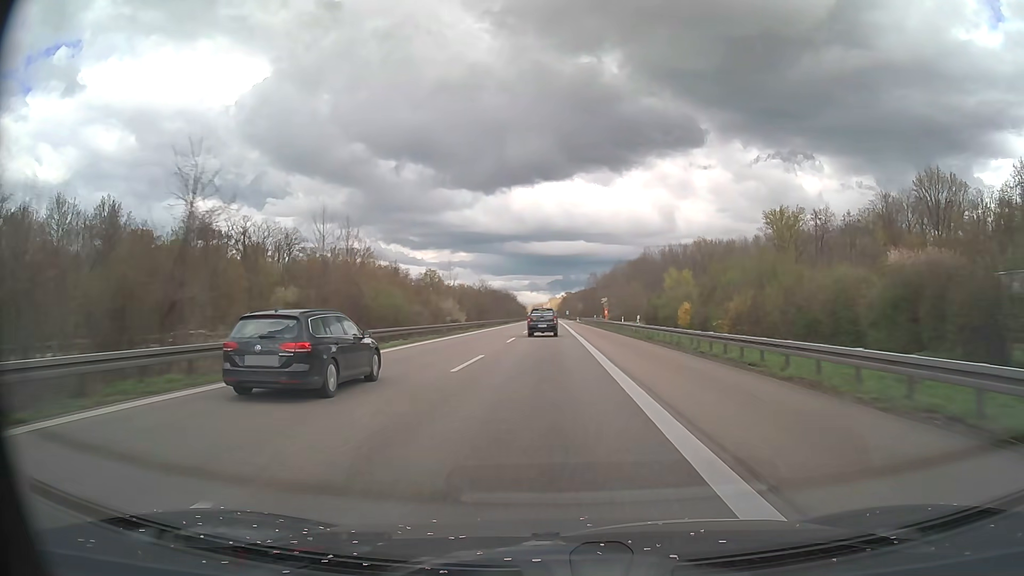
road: motorway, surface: asphalt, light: Day
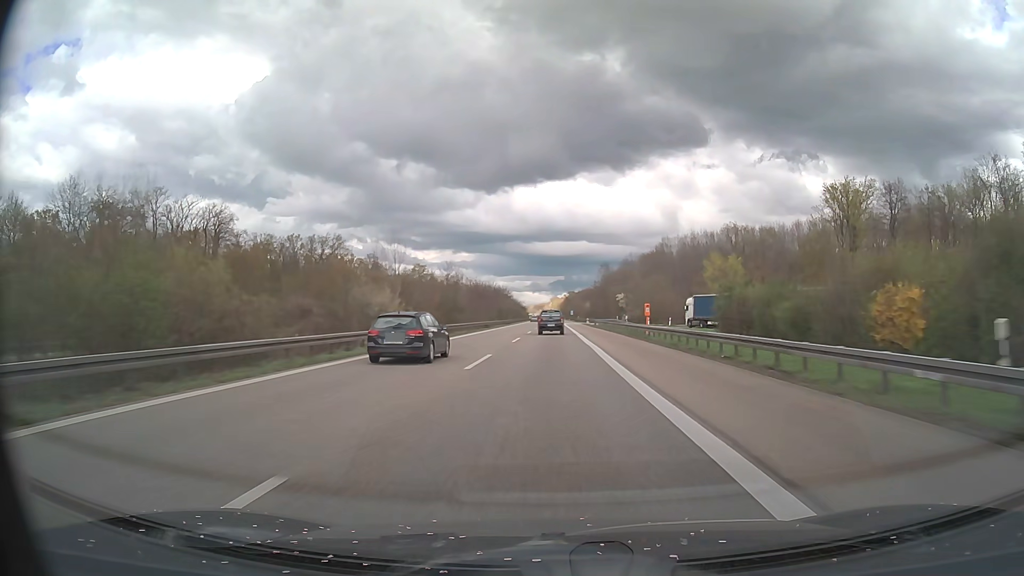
(-0.1, +34.9) m; 0°
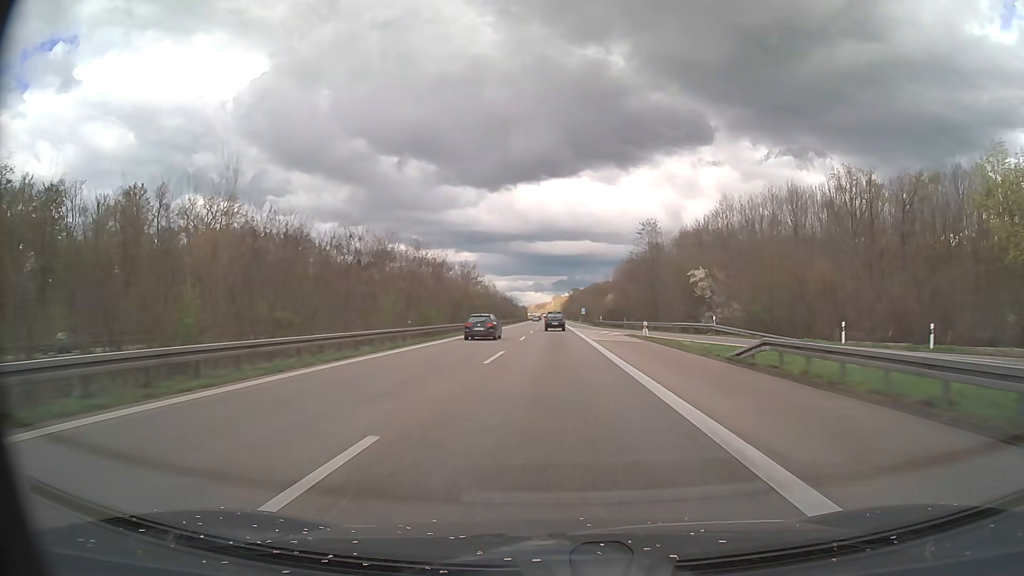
(0.0, +69.8) m; 0°
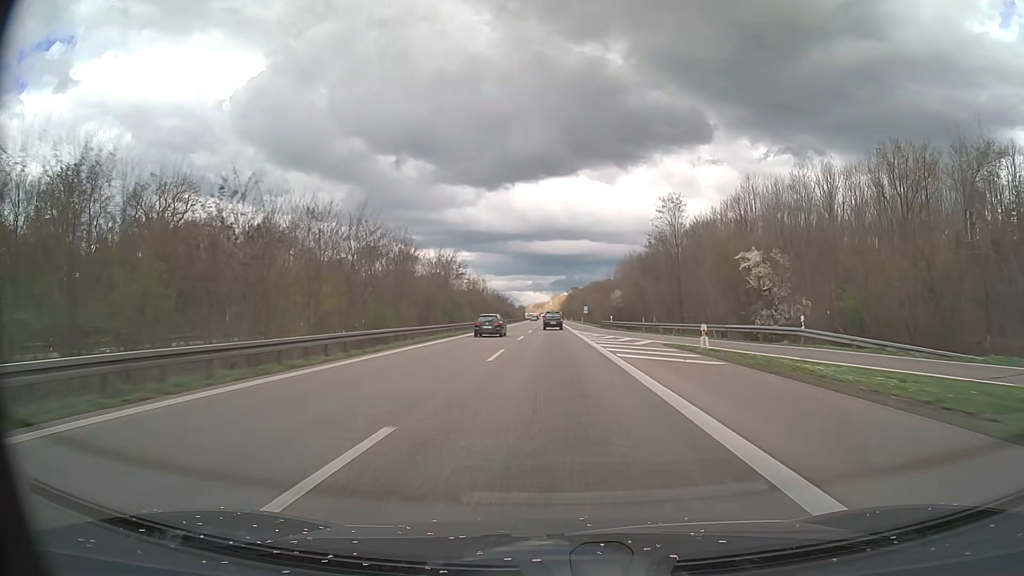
(0.0, +17.5) m; 0°
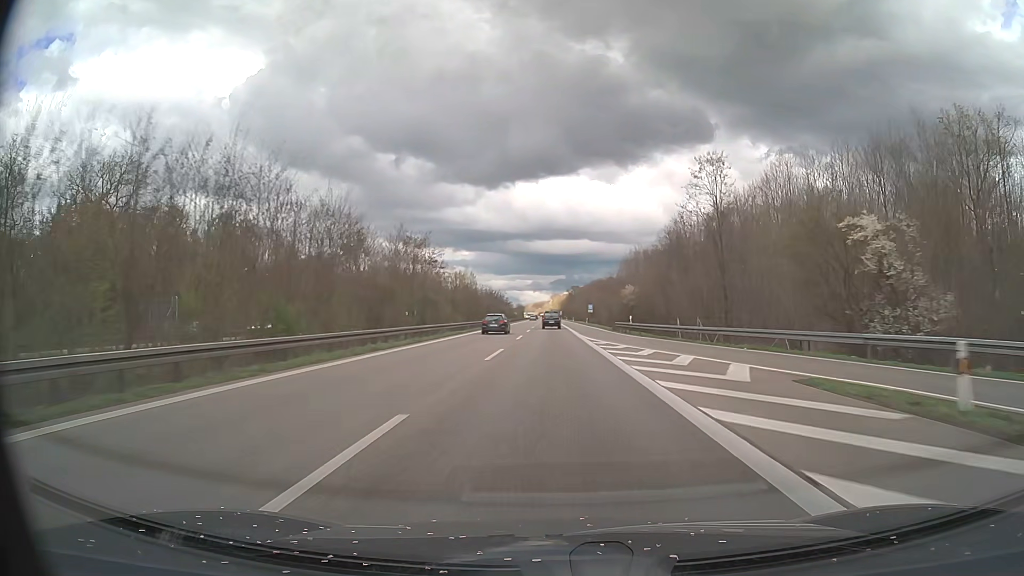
(0.0, +17.5) m; 0°
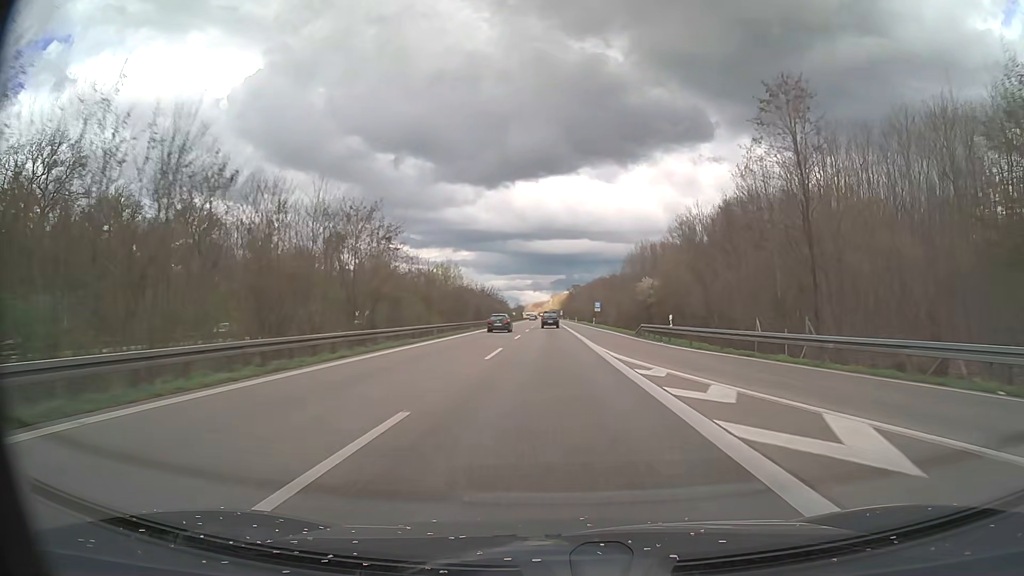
(0.0, +17.5) m; 0°
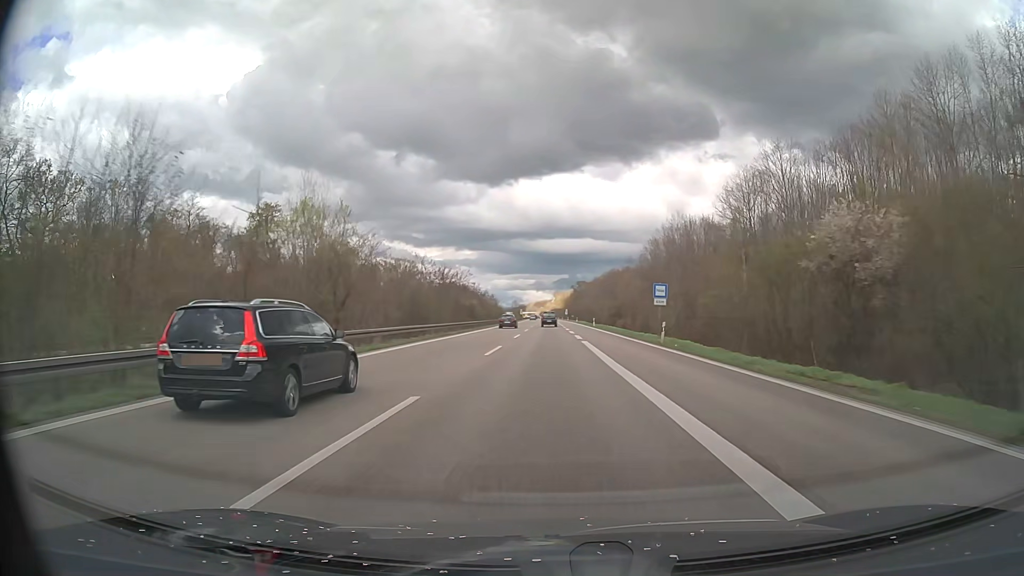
(-0.2, +52.4) m; 0°
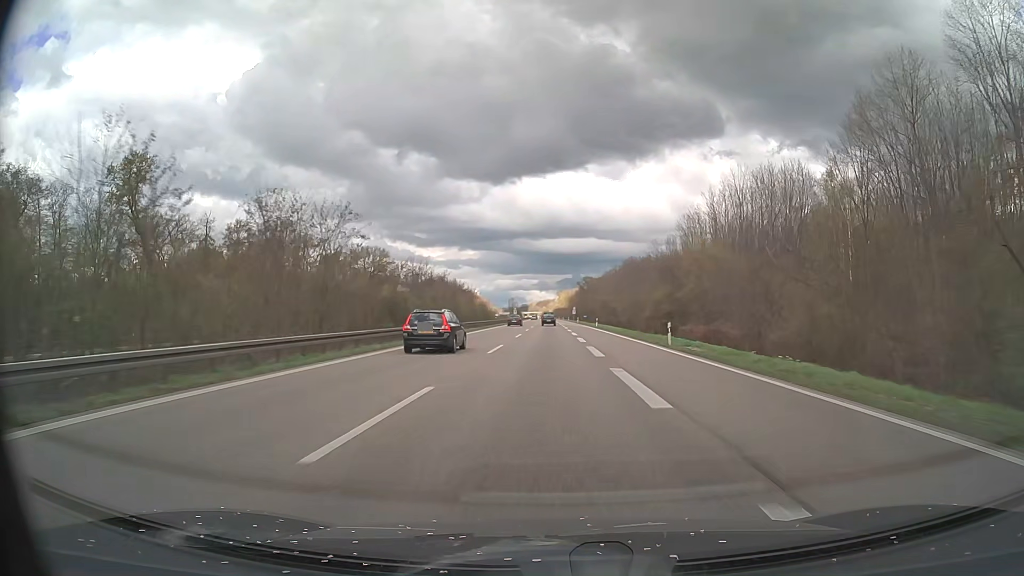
(-0.1, +52.4) m; 0°
(0, +10) (0, +20) (0, +30) (0, +40) (0, +50) (0, +60) (0, +70) (0, +80) (0, +90) (0, +100) m
